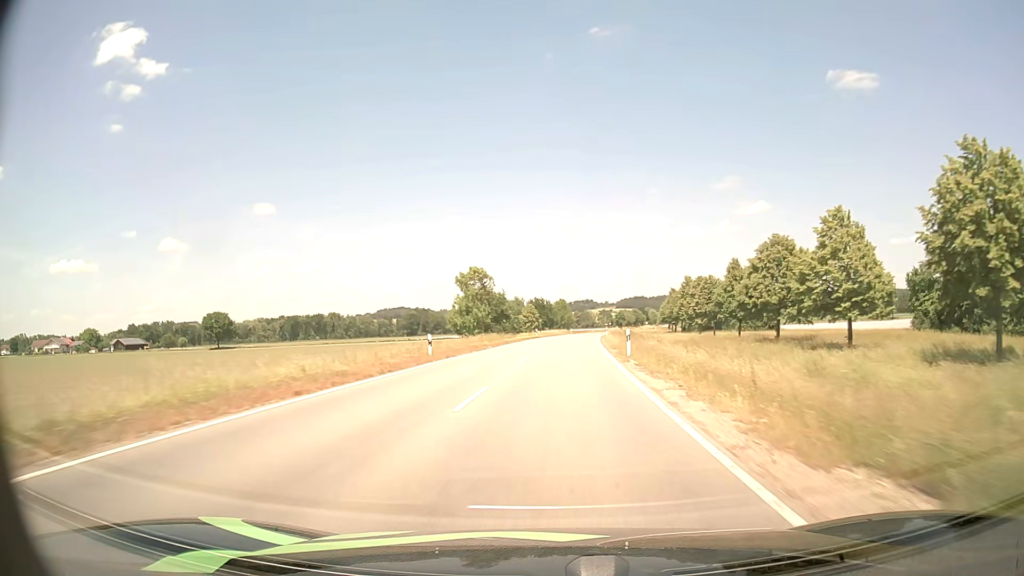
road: tertiary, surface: asphalt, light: Day
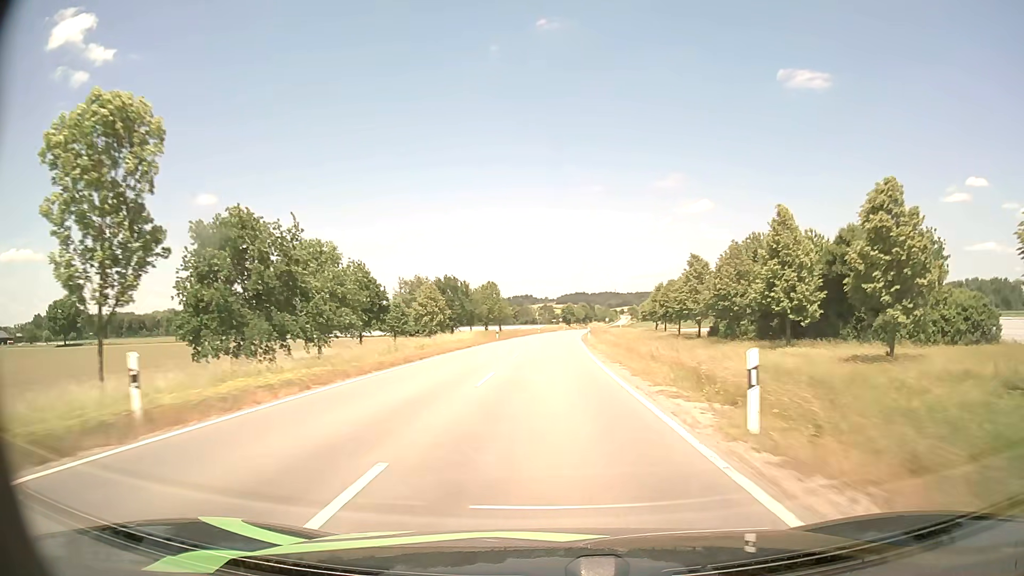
(+3.4, +68.6) m; +5°
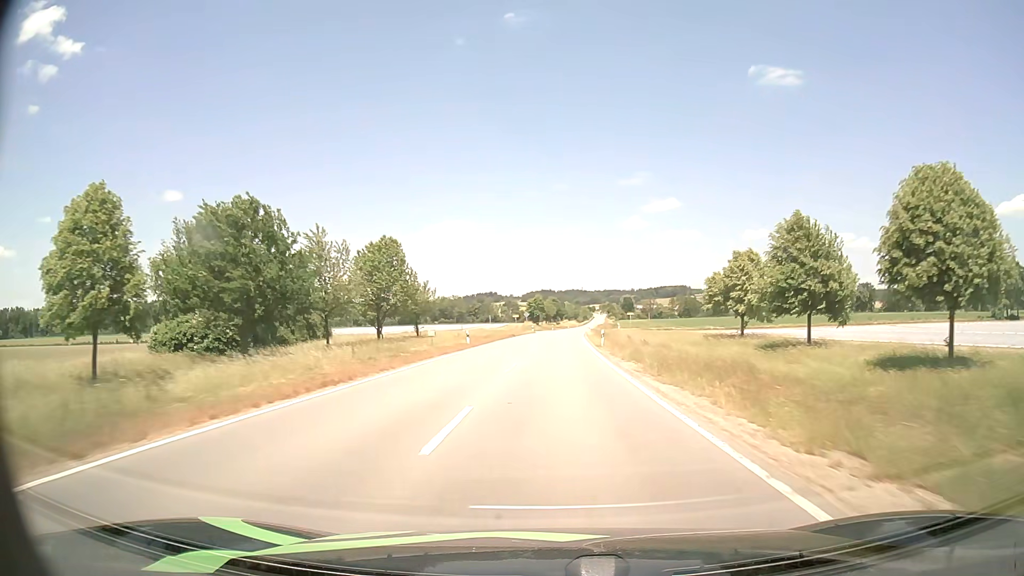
(+1.1, +68.2) m; +3°
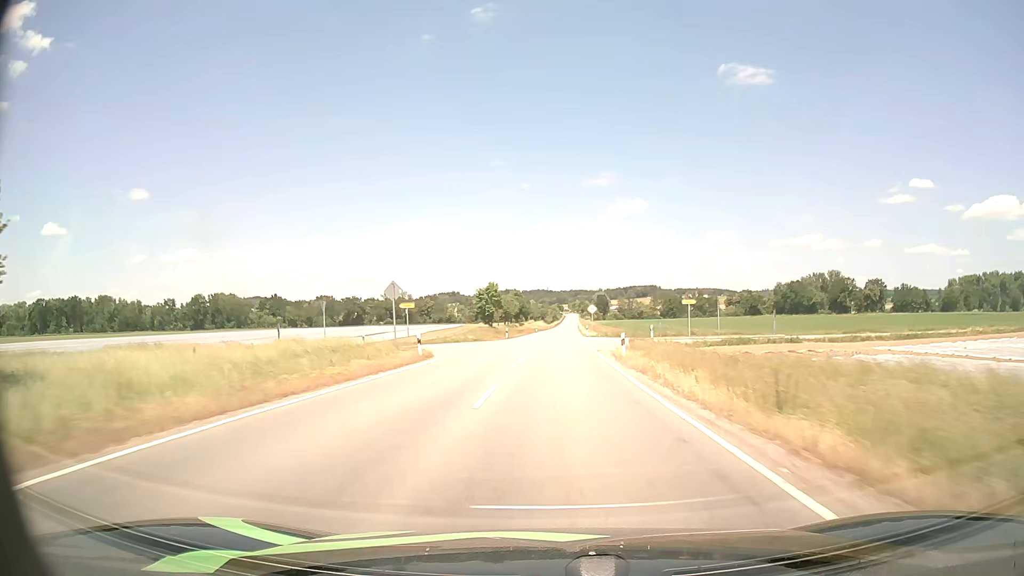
(+1.5, +69.4) m; +3°
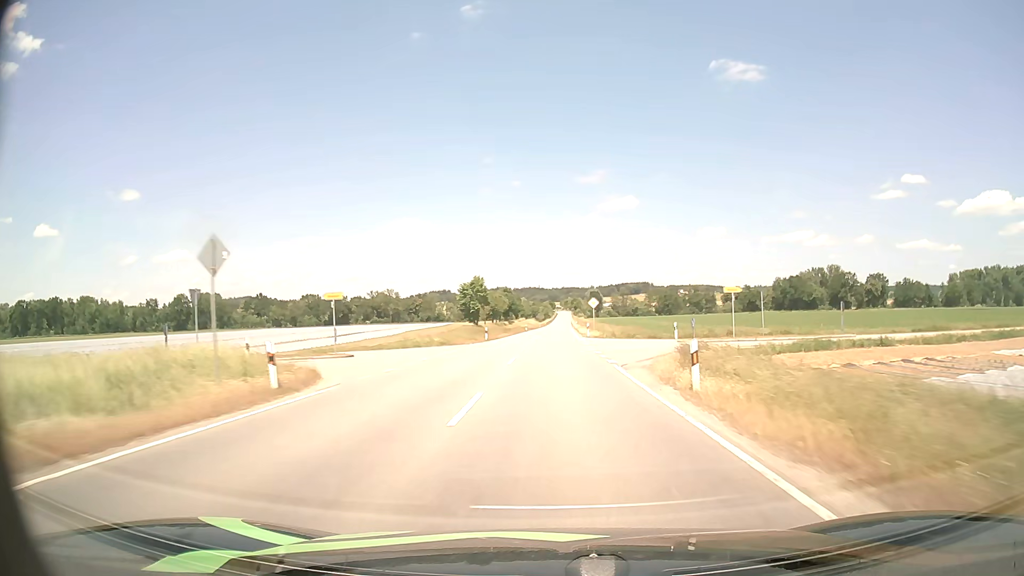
(+0.1, +14.1) m; +1°
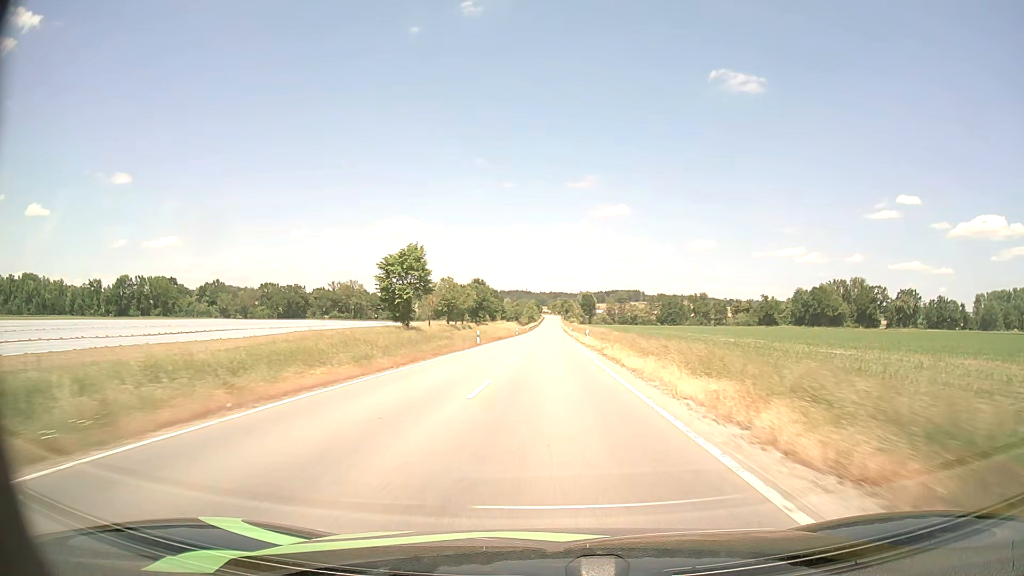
(+0.6, +57.3) m; +1°
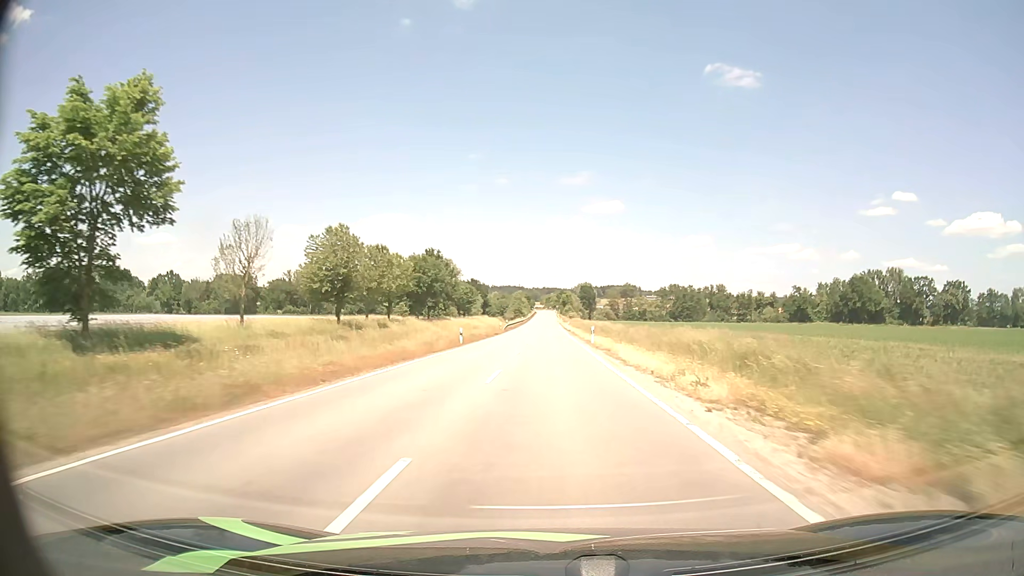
(+0.4, +58.5) m; +1°
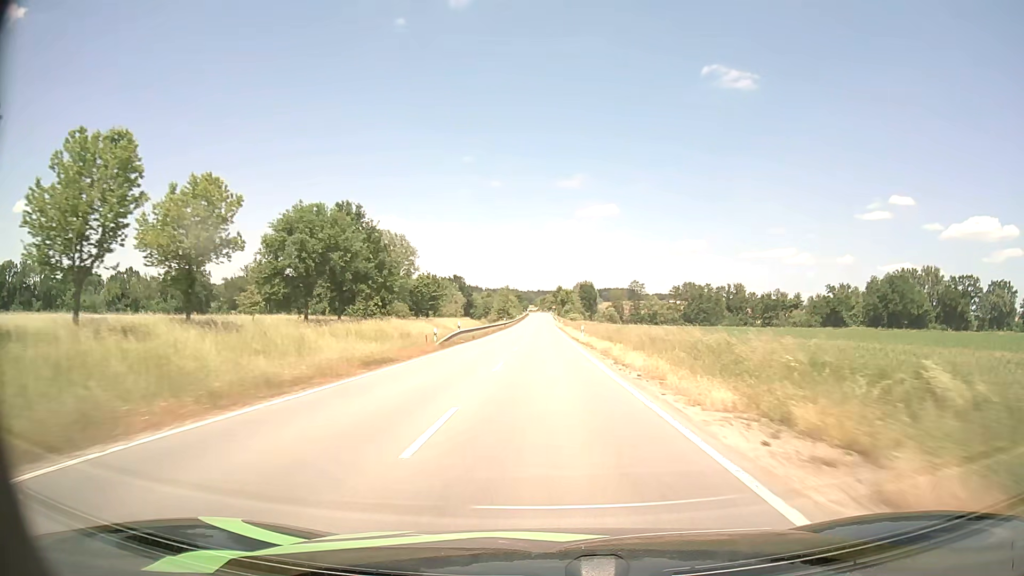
(+0.1, +44.5) m; 0°
(0, +10) (0, +20) (0, +30) (0, +40) (0, +50) (0, +60) (0, +70) (0, +80) (0, +90) (0, +100) m
